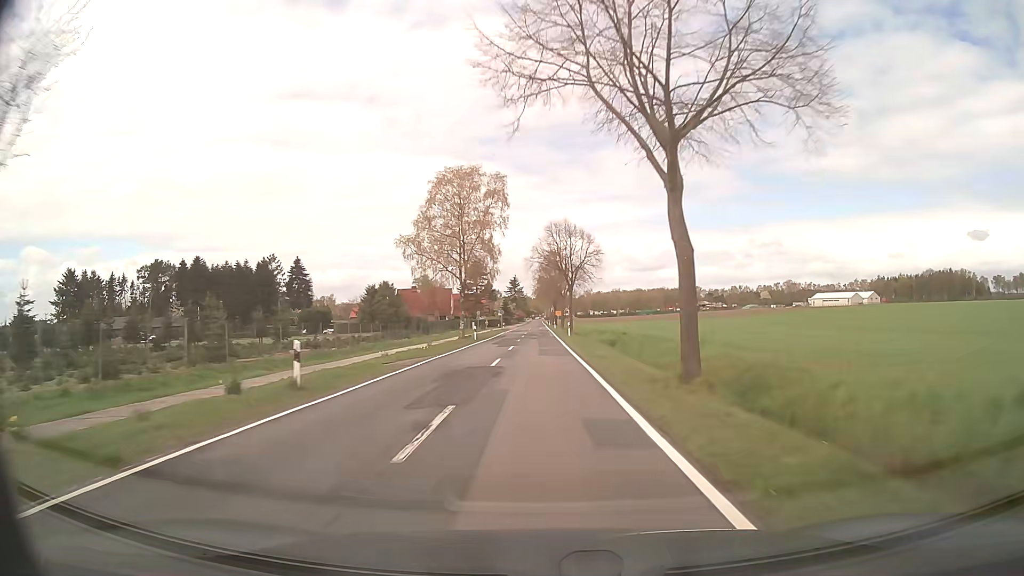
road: secondary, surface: asphalt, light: Day
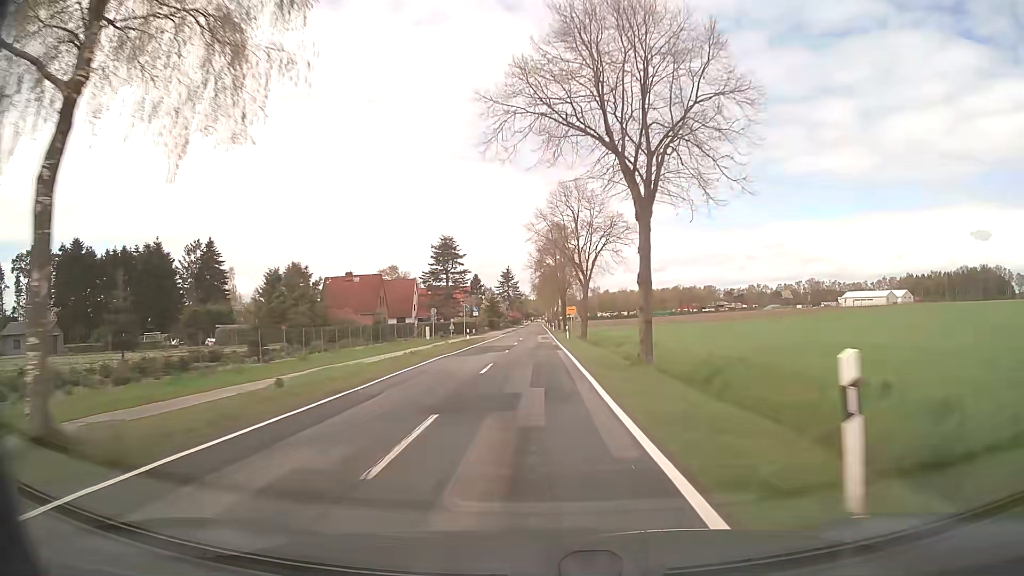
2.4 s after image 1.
(0.0, +48.3) m; 0°
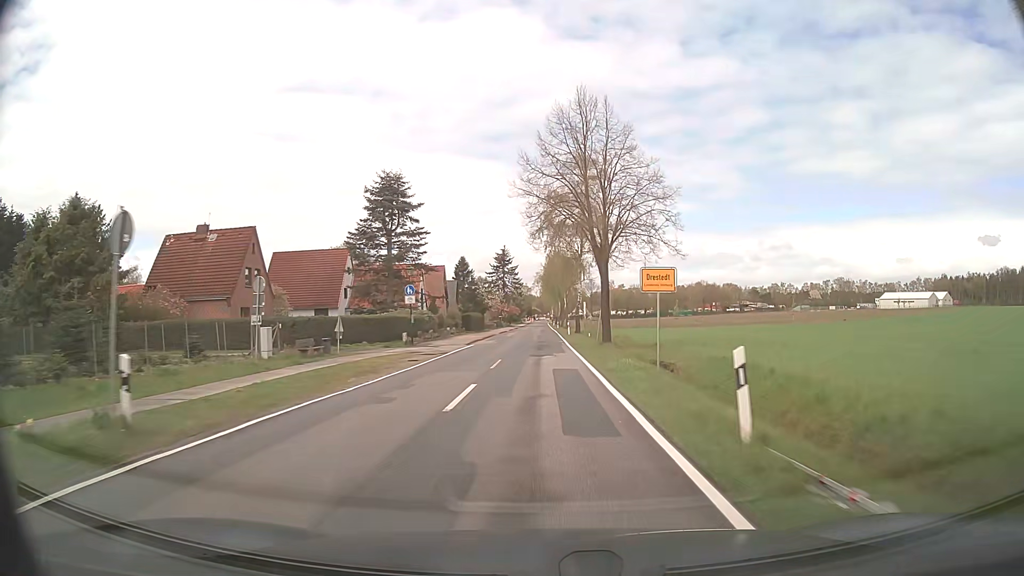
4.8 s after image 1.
(-0.3, +43.9) m; 0°
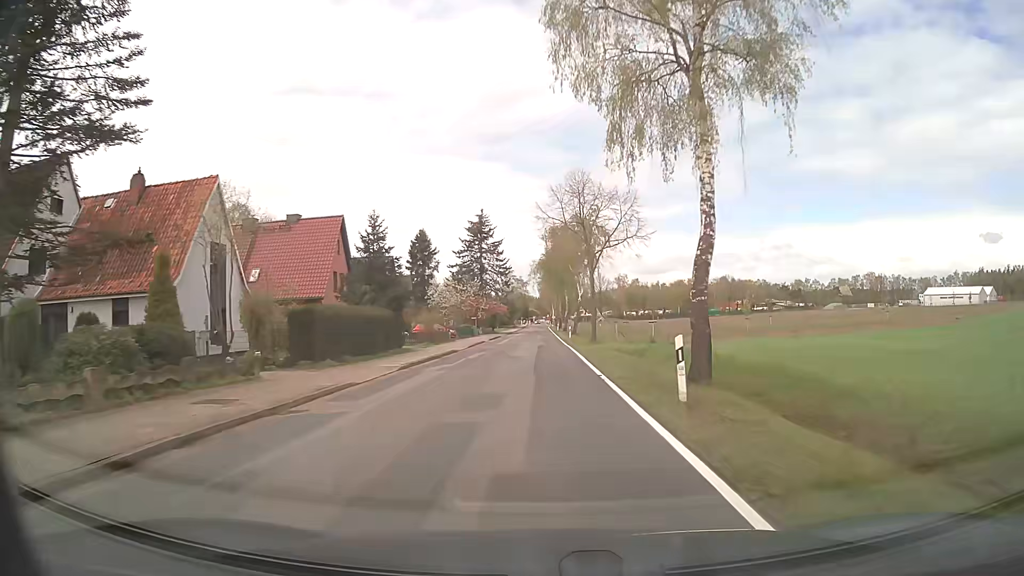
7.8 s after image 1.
(+0.1, +48.9) m; 0°
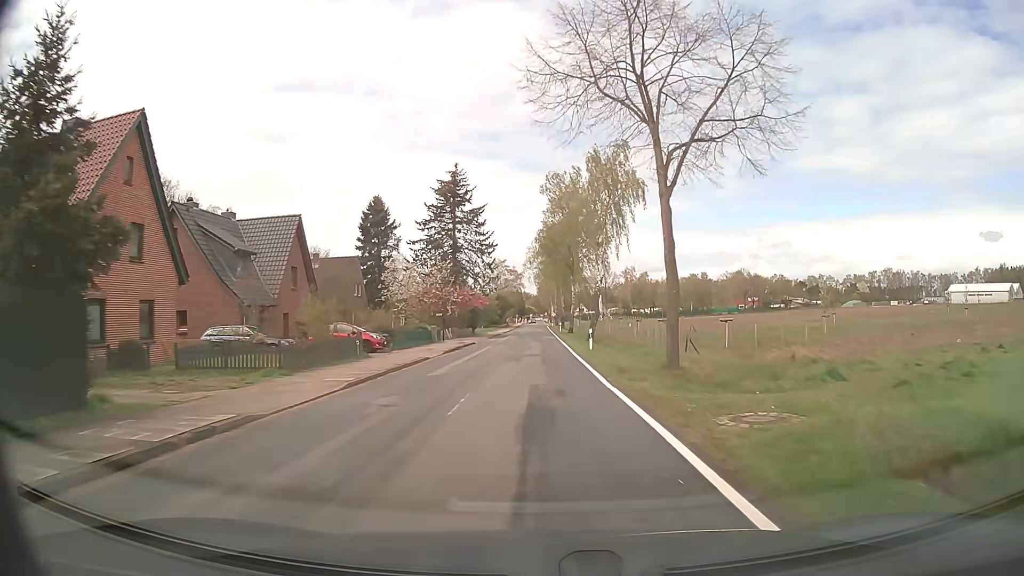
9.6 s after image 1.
(0.0, +26.1) m; 0°
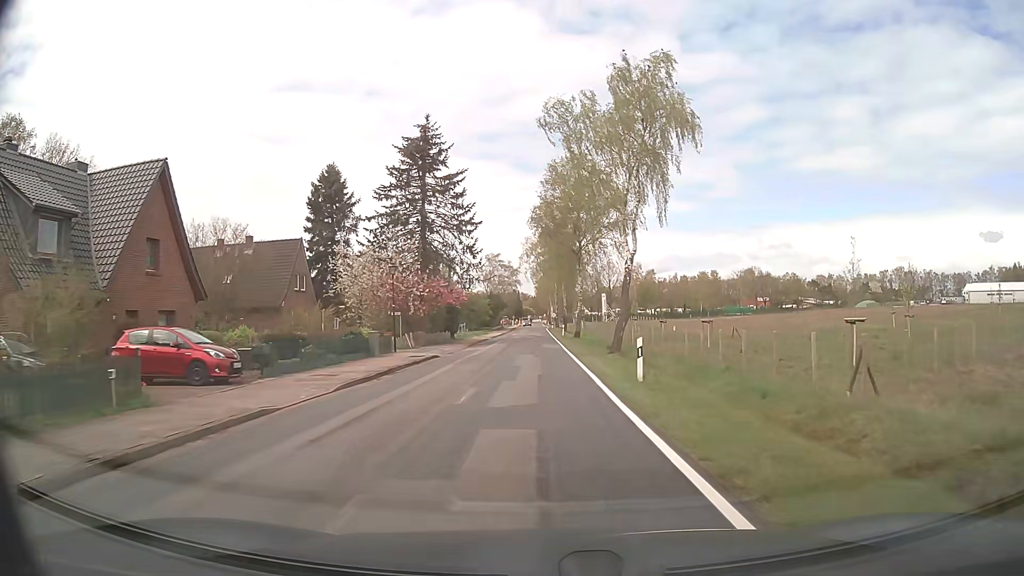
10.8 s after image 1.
(+0.1, +16.3) m; 0°
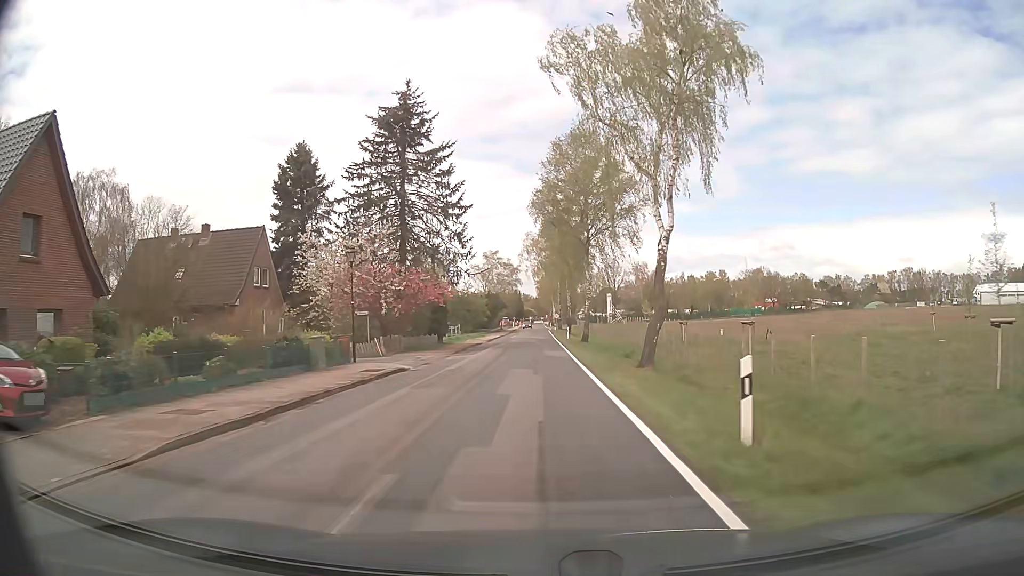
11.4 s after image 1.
(0.0, +8.0) m; 0°
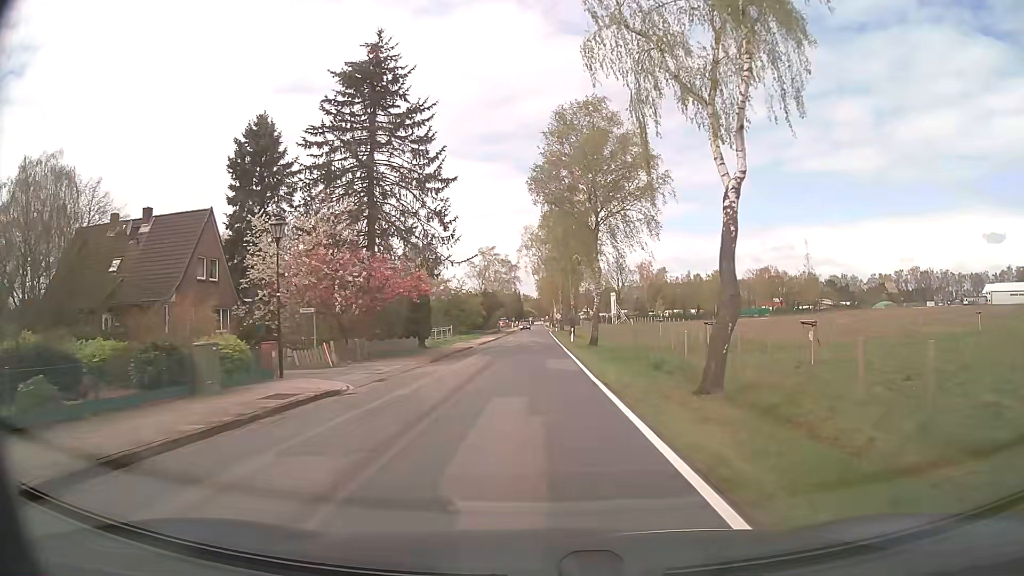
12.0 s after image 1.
(0.0, +7.9) m; 0°
(0, +10) (0, +20) (0, +30) (0, +40) (0, +50) (0, +60) (0, +70) (0, +80) (0, +90) (0, +100) m
